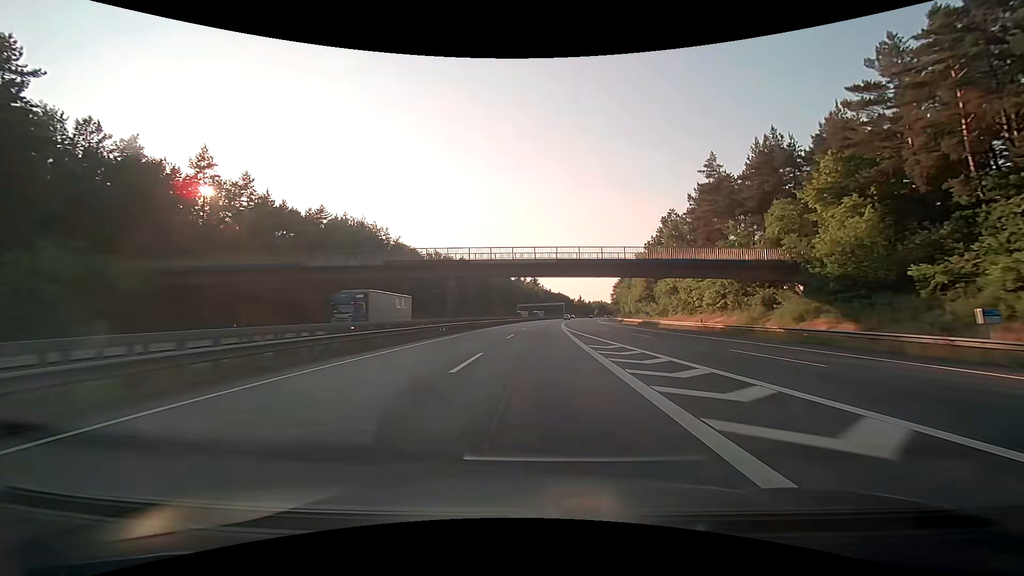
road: motorway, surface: asphalt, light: Day
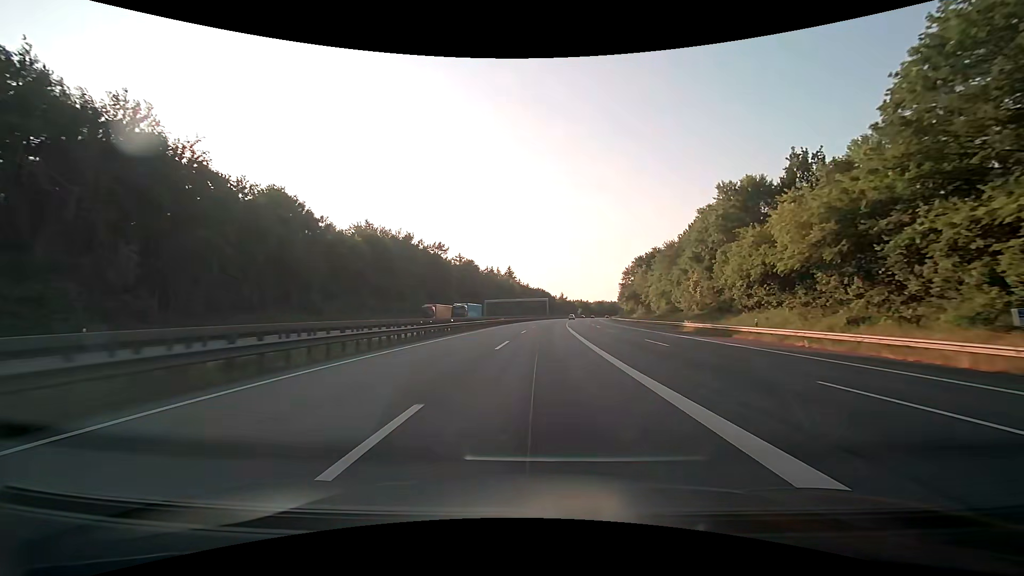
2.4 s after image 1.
(+1.7, +63.9) m; +3°
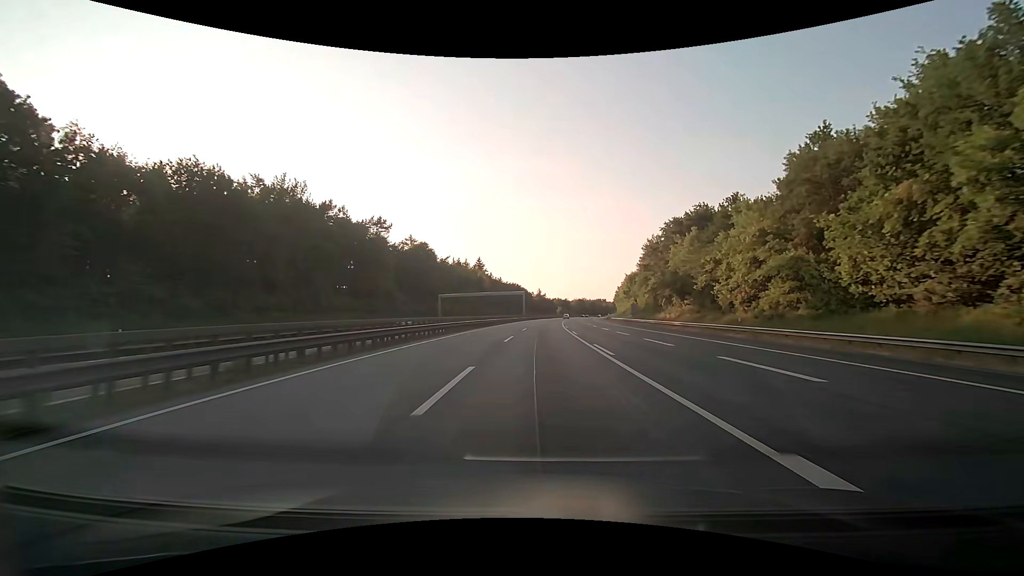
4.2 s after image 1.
(+0.9, +48.4) m; +3°
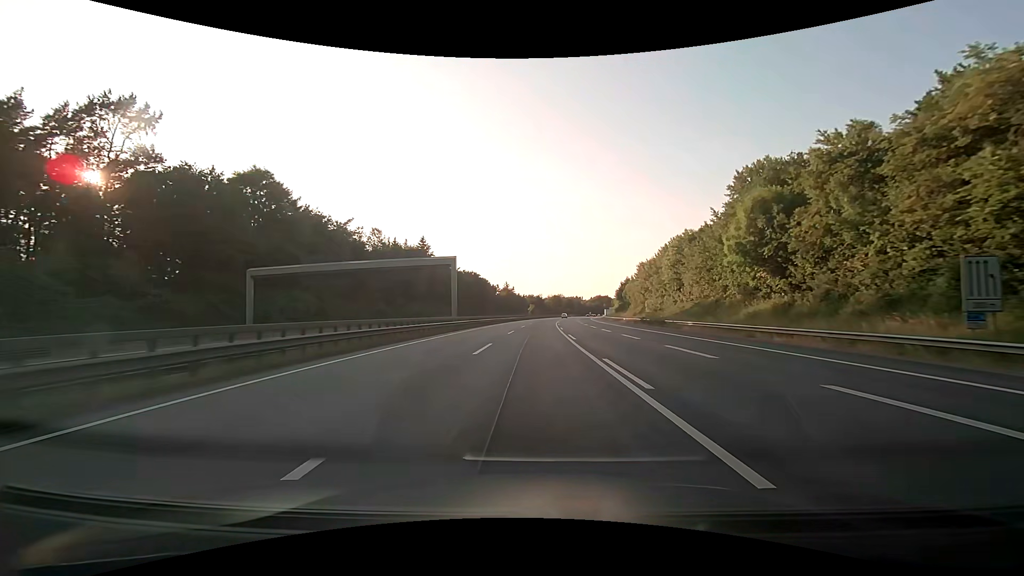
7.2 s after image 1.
(+2.7, +79.3) m; +3°
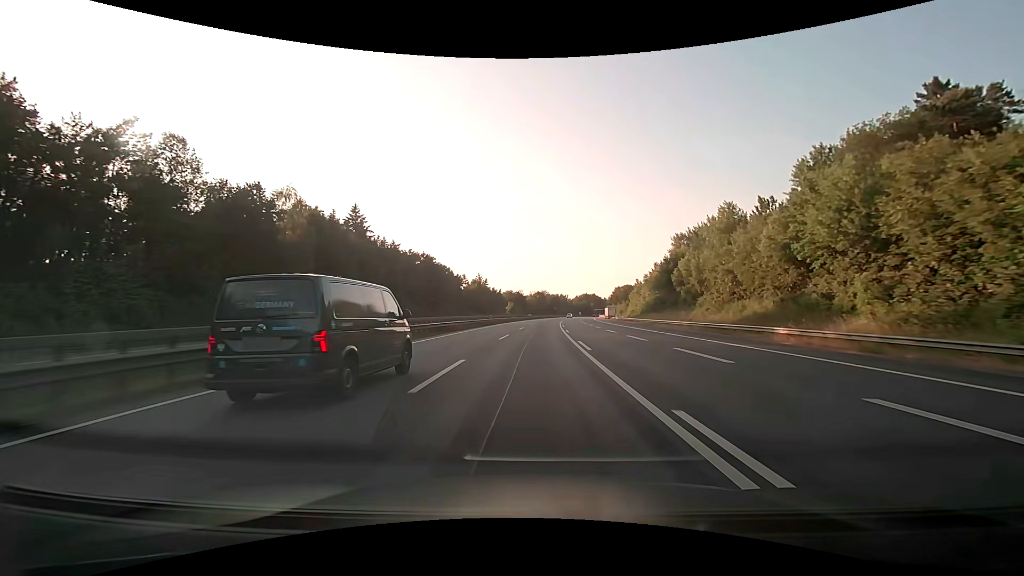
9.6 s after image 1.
(+1.1, +61.7) m; +2°
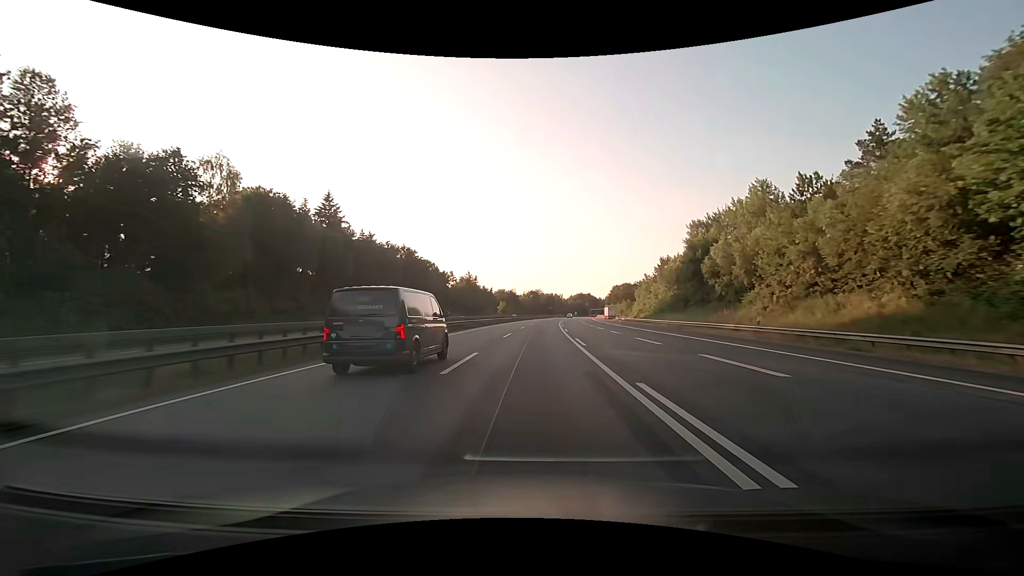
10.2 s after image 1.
(0.0, +15.2) m; +1°
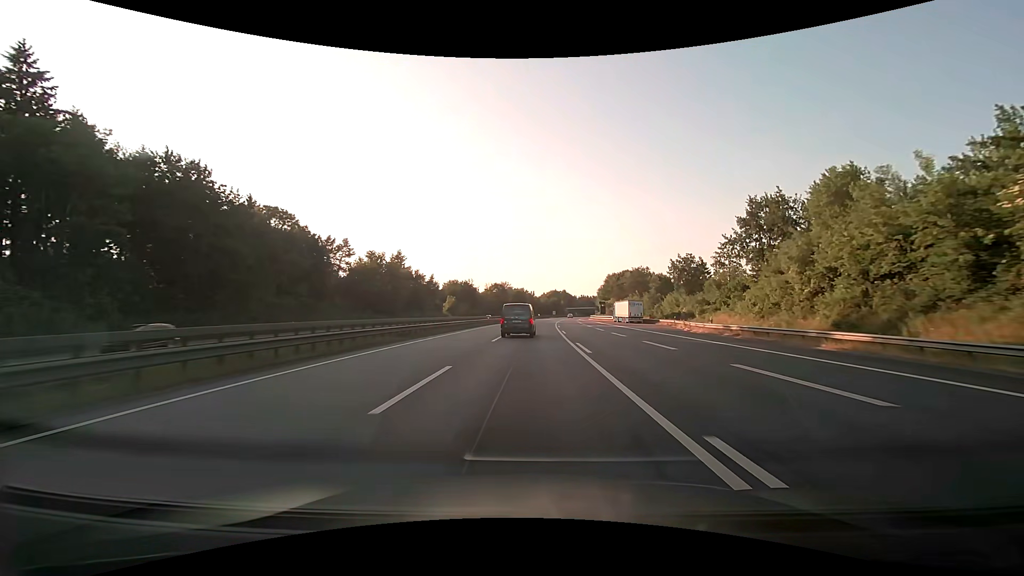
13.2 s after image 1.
(+2.2, +75.8) m; +4°
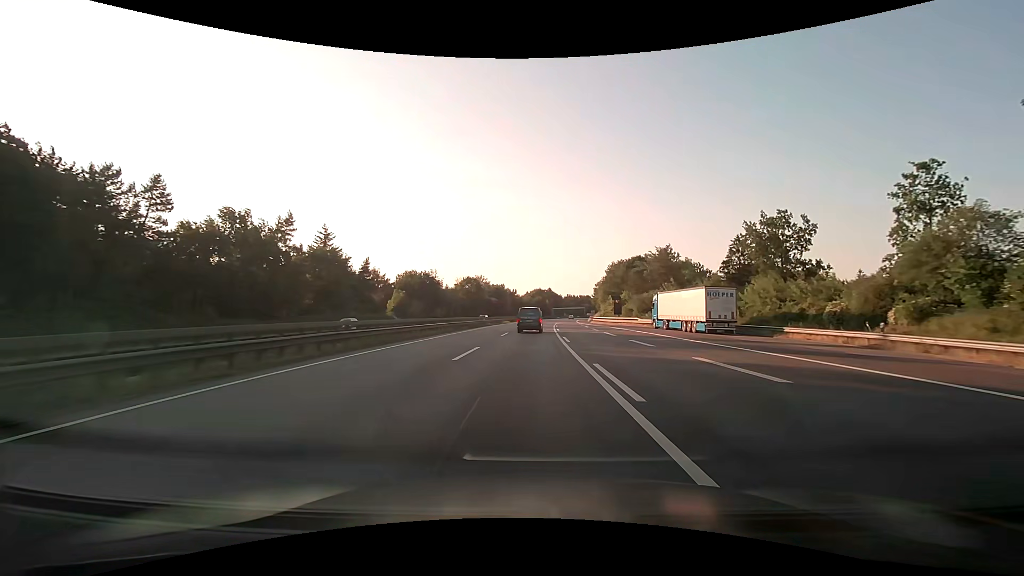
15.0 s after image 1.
(+0.5, +45.6) m; +2°
(0, +10) (0, +20) (0, +30) (+1, +40) (+1, +50) (+1, +60) (+2, +70) (+2, +80) (+3, +90) (+3, +100) m
